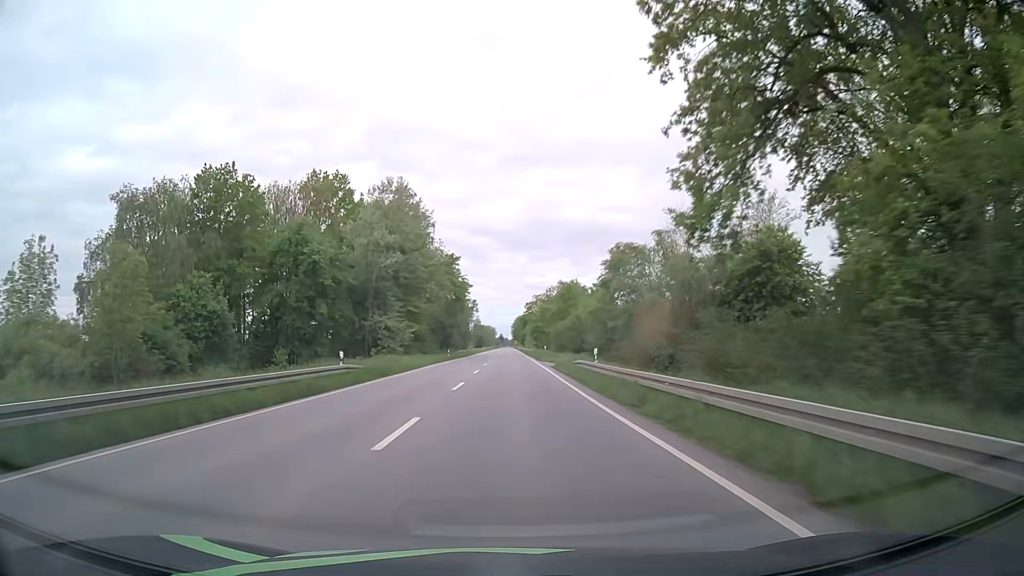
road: primary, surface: asphalt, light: Day
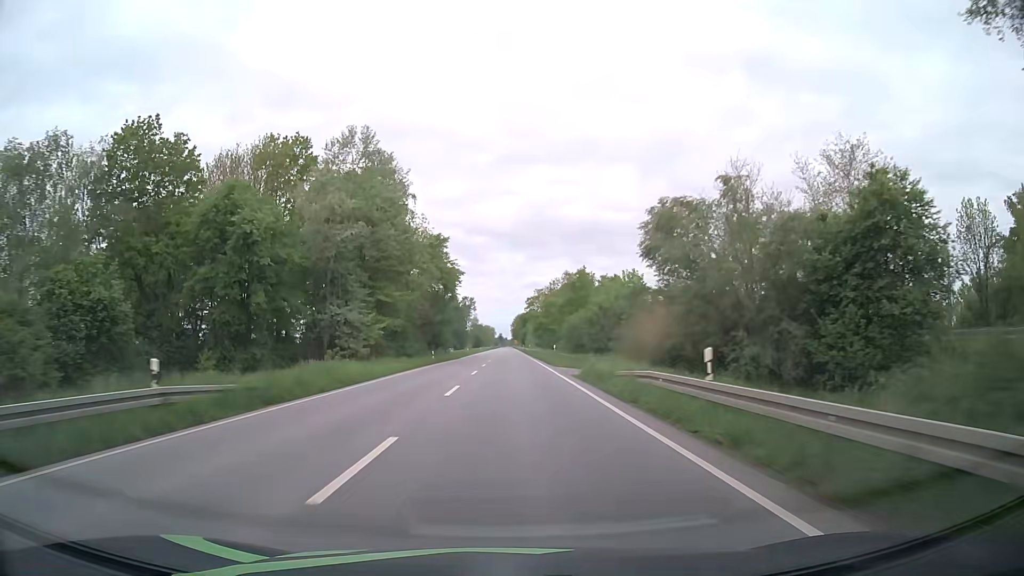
(0.0, +15.1) m; 0°
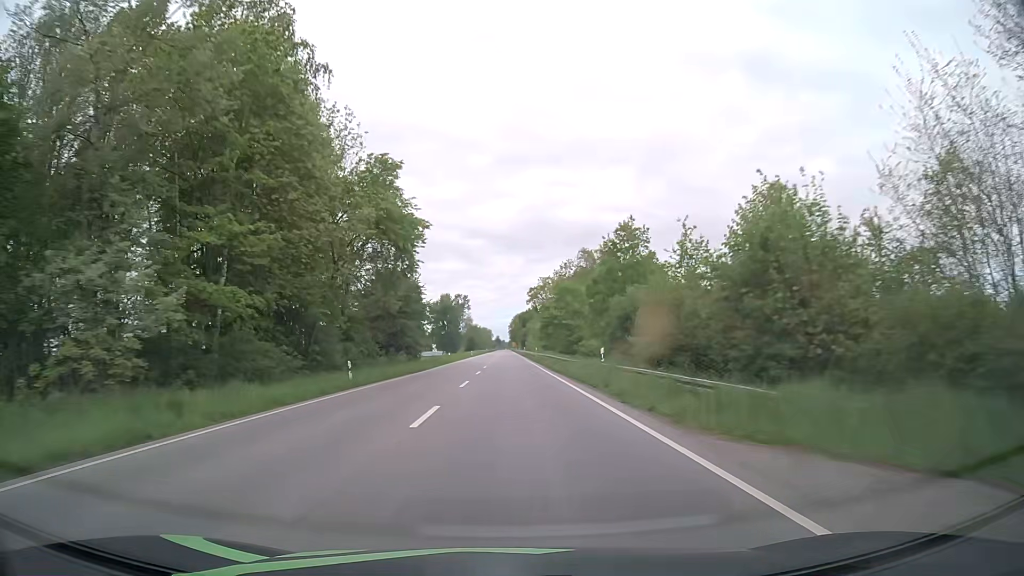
(+0.1, +30.4) m; 0°
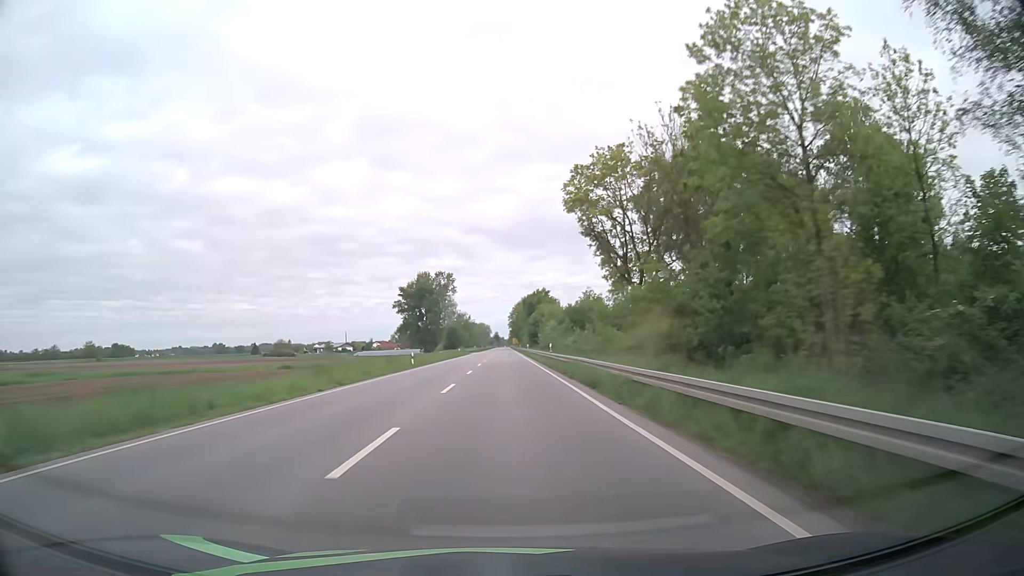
(+0.2, +77.0) m; 0°
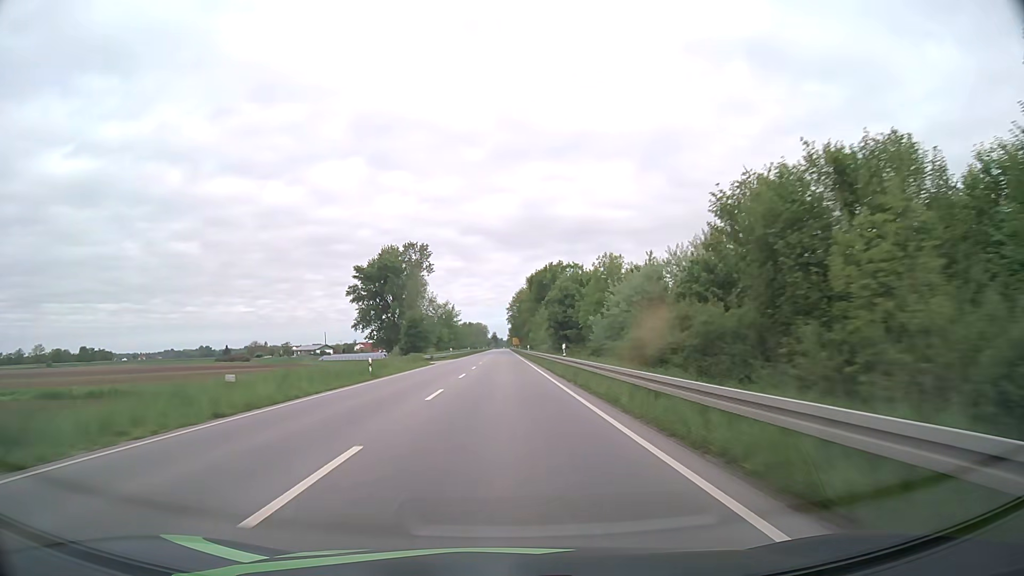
(+0.4, +62.1) m; 0°
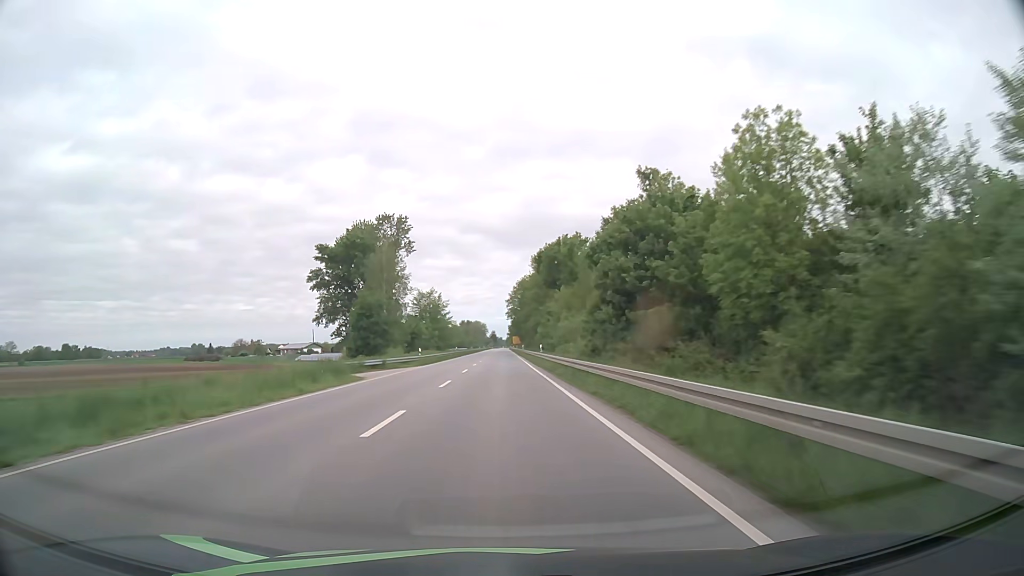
(0.0, +31.2) m; 0°
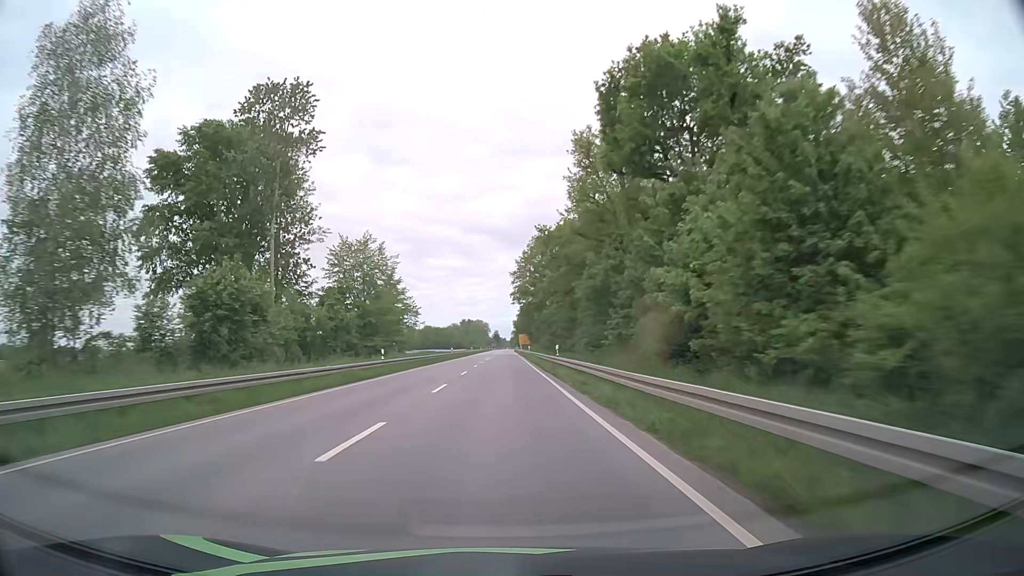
(-0.3, +62.5) m; 0°
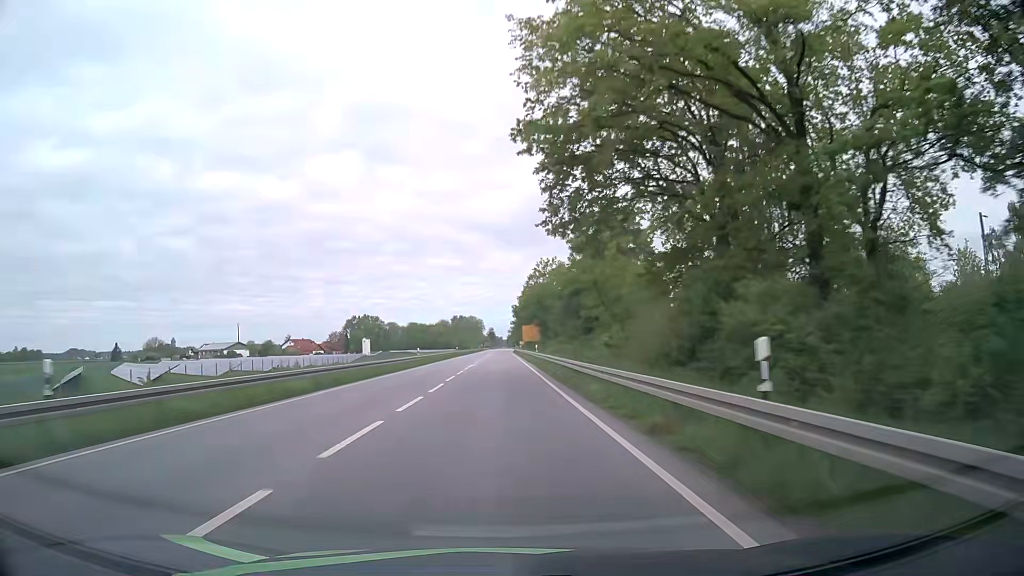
(+0.1, +78.1) m; 0°
(0, +10) (0, +20) (0, +30) (0, +40) (0, +50) (0, +60) (0, +70) (0, +80) (0, +90) (0, +100) m
